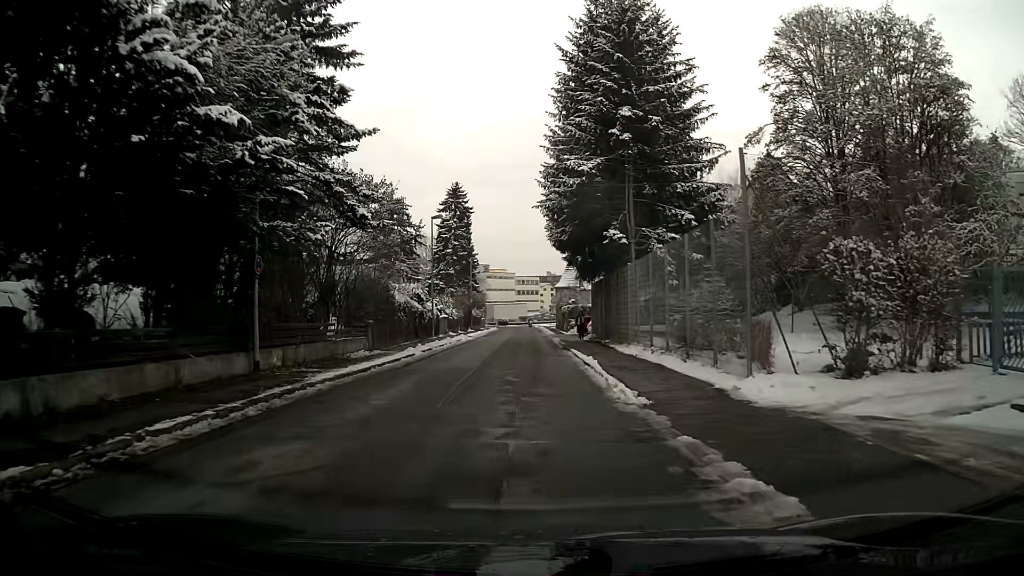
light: Day
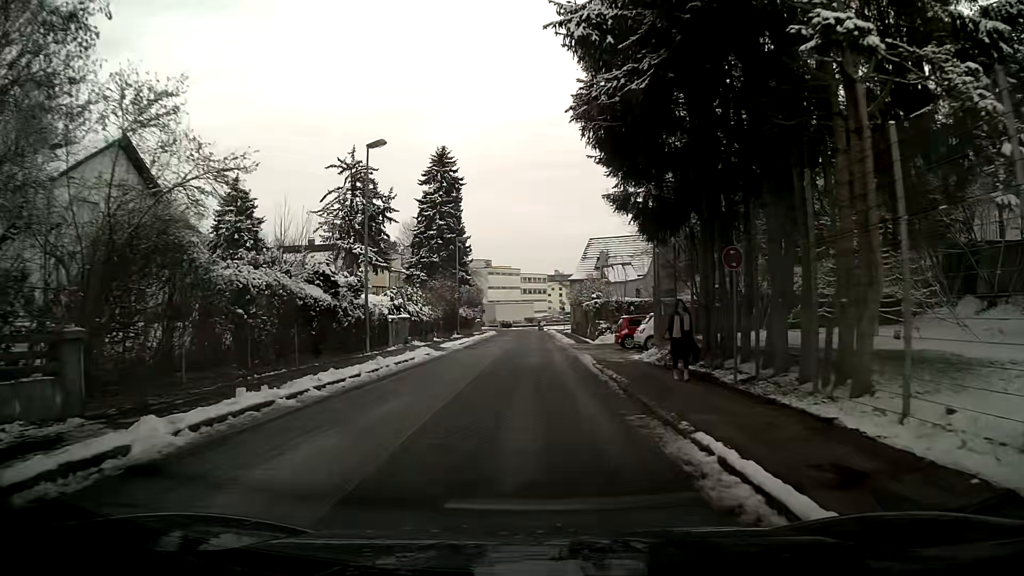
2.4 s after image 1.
(-0.2, +19.8) m; -1°
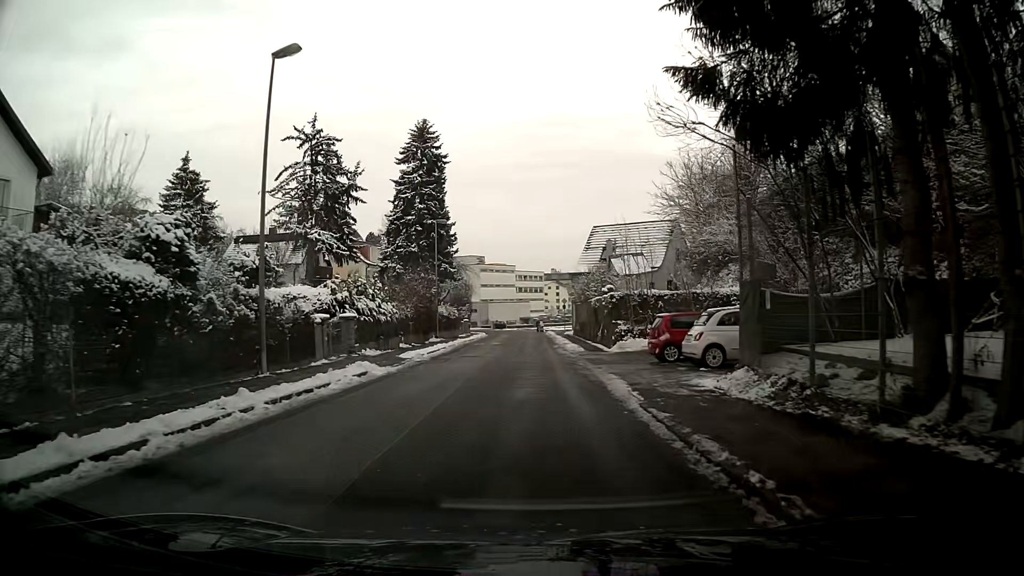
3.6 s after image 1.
(0.0, +9.9) m; 0°
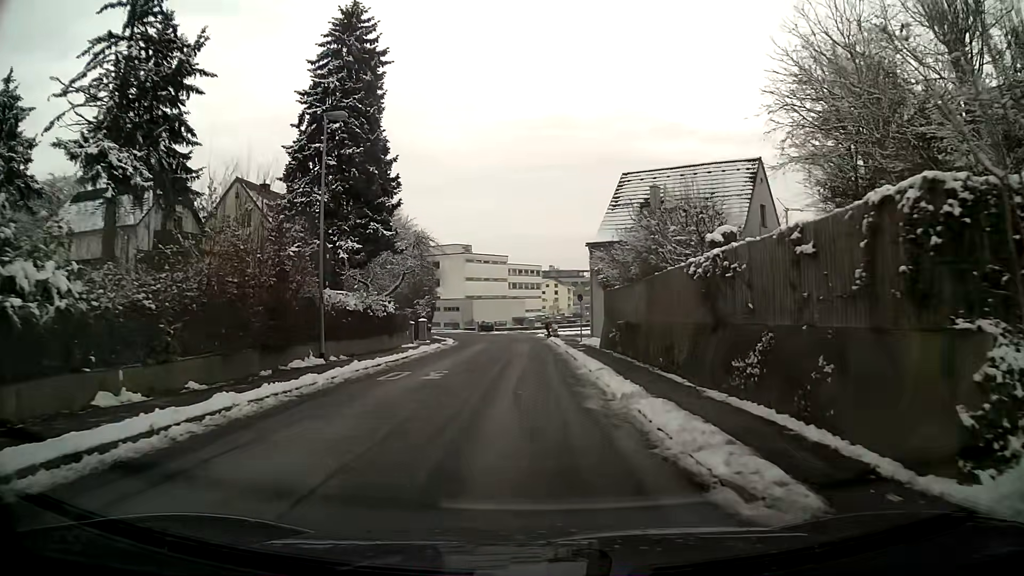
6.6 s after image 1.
(+0.1, +24.4) m; 0°
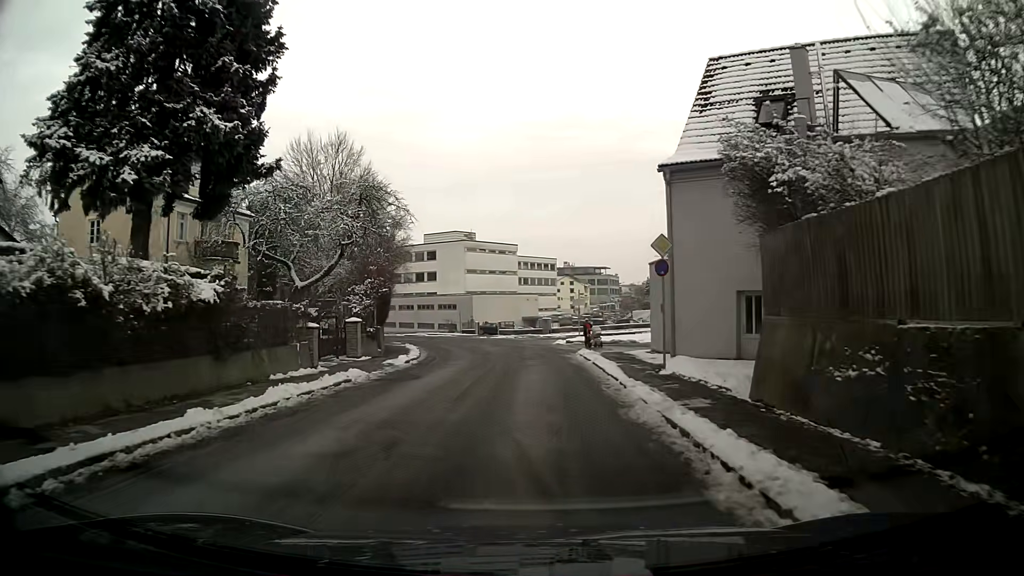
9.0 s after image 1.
(-0.2, +19.5) m; -1°
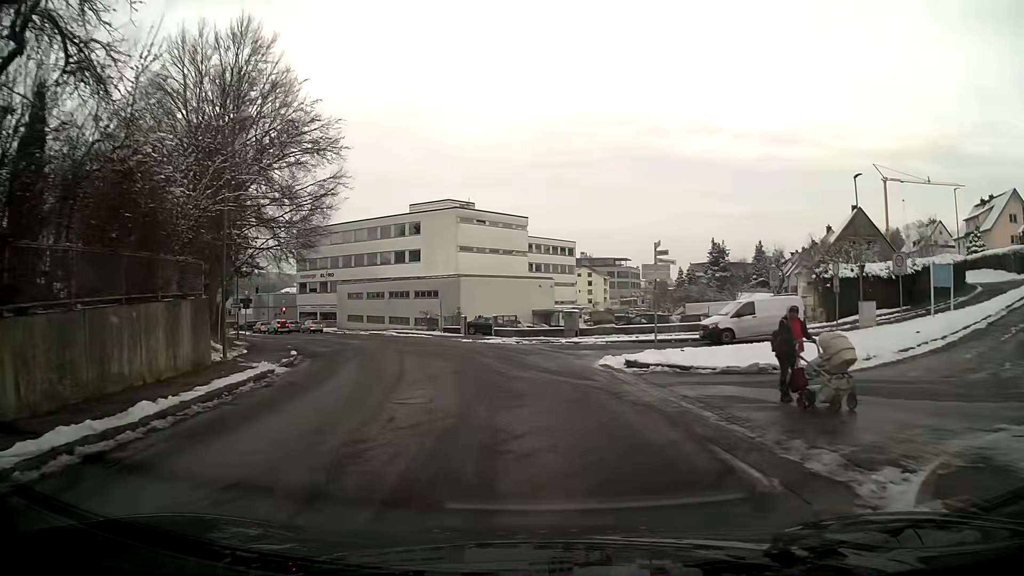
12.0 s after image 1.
(-0.2, +24.4) m; -2°
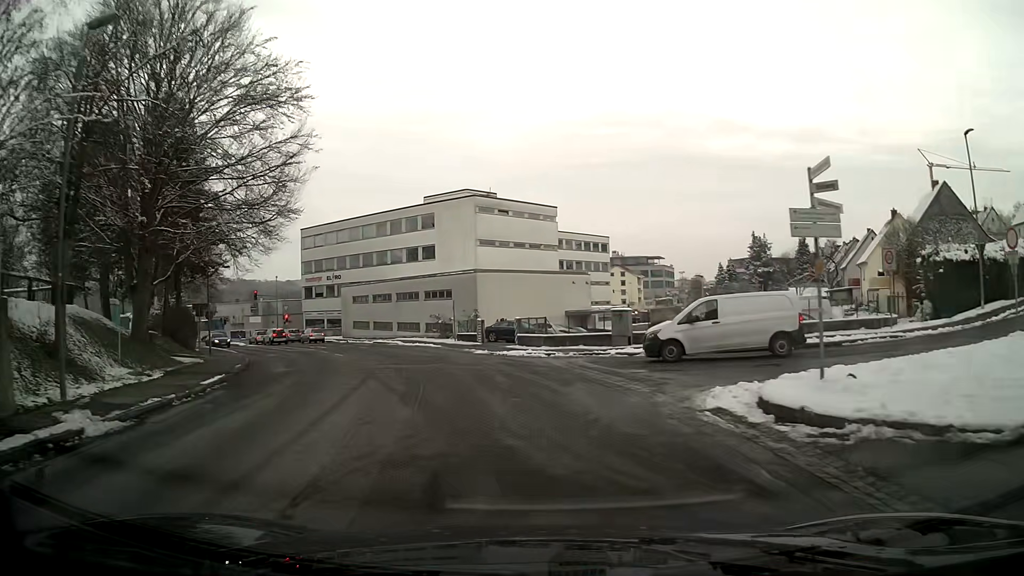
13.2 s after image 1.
(-0.2, +9.7) m; -4°
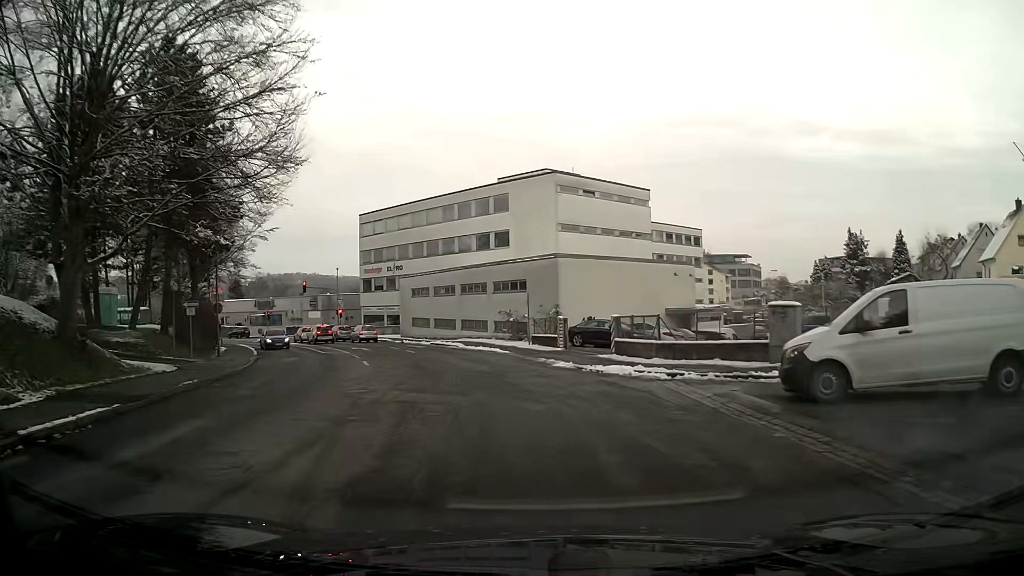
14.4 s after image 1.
(-0.5, +9.6) m; -6°
